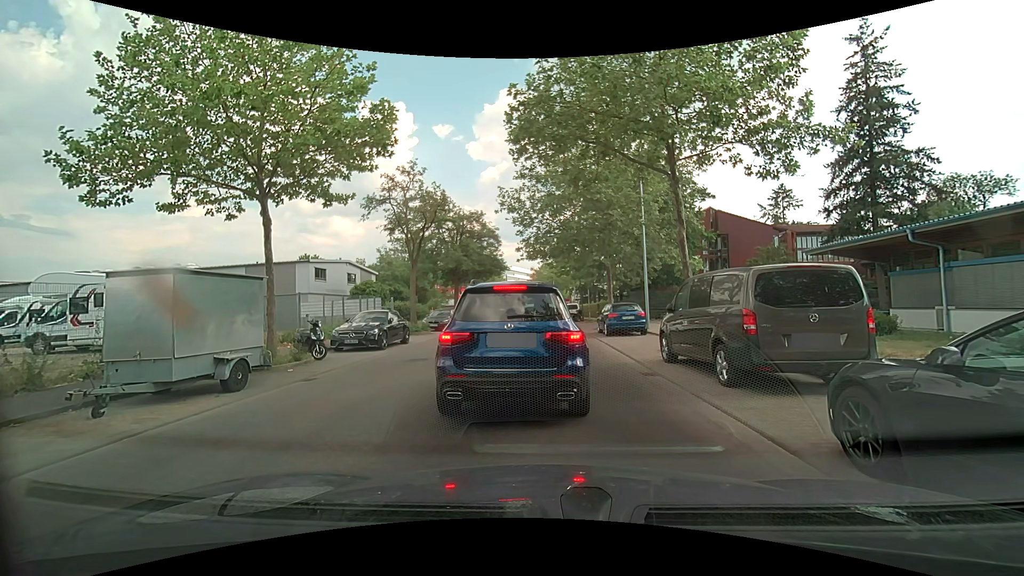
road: unclassified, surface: asphalt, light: Day
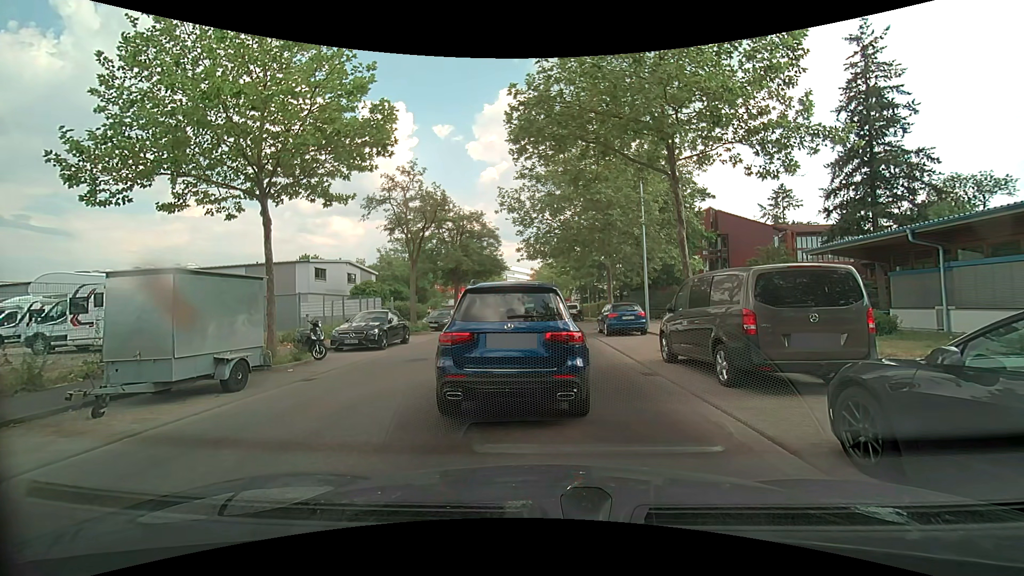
(0.0, 0.0) m; 0°
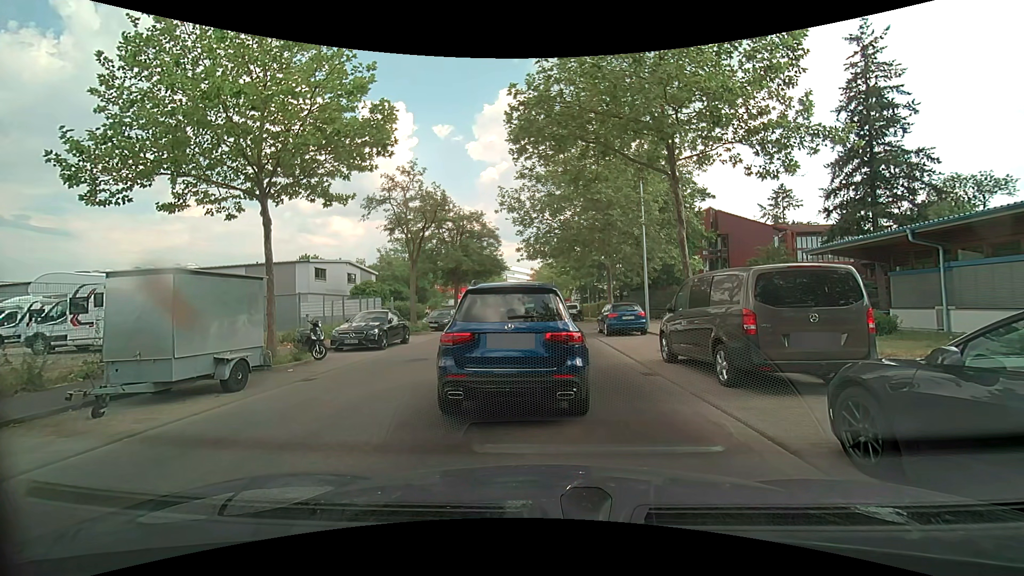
(0.0, 0.0) m; 0°
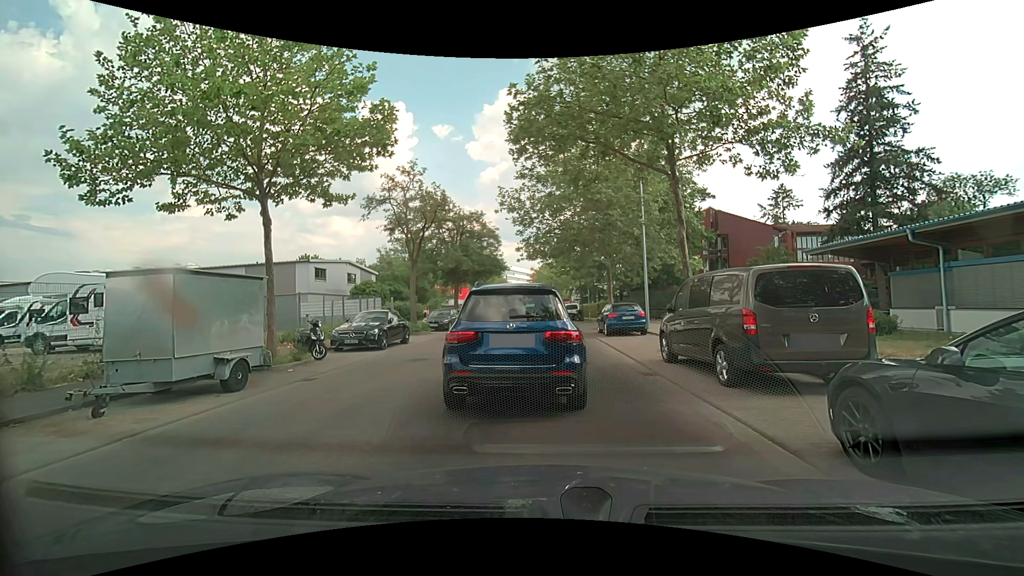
(0.0, 0.0) m; 0°
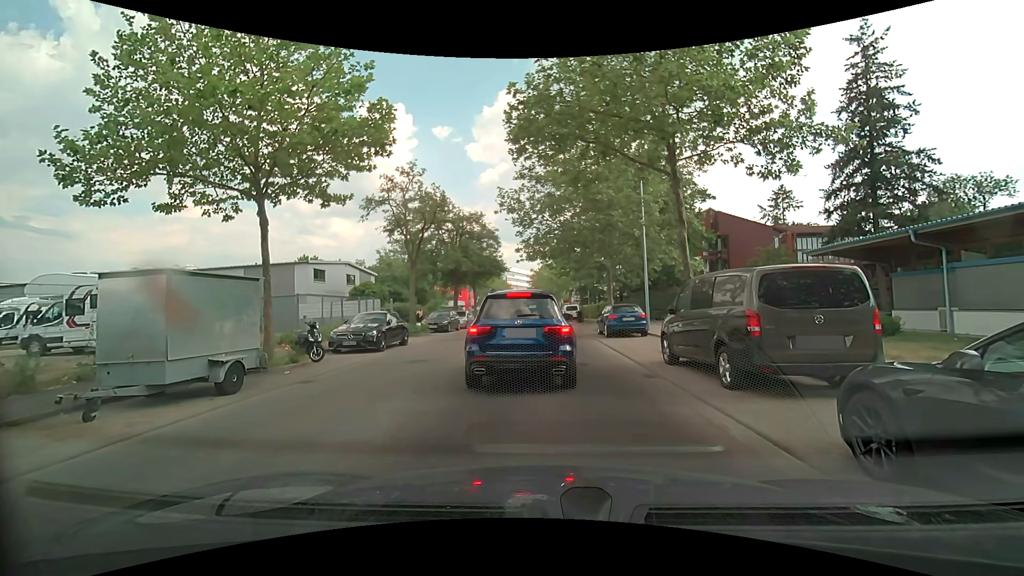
(0.0, +0.1) m; 0°
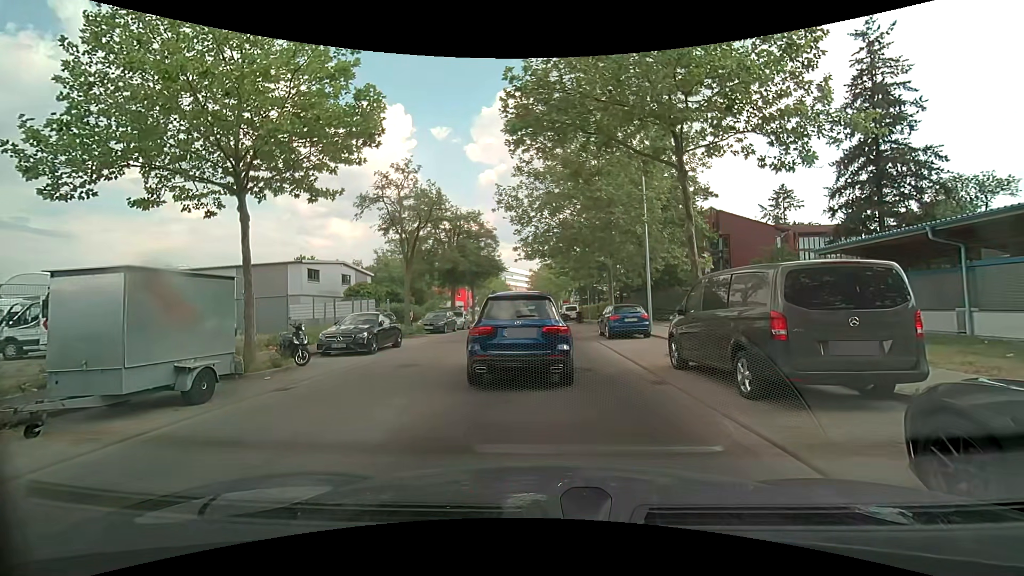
(0.0, +0.8) m; 0°
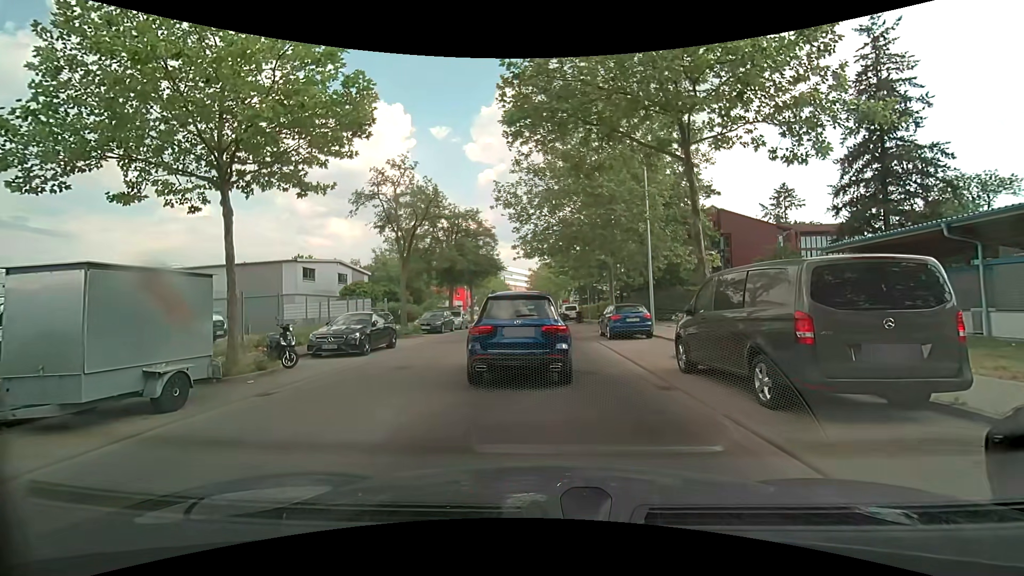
(0.0, +0.6) m; 0°
